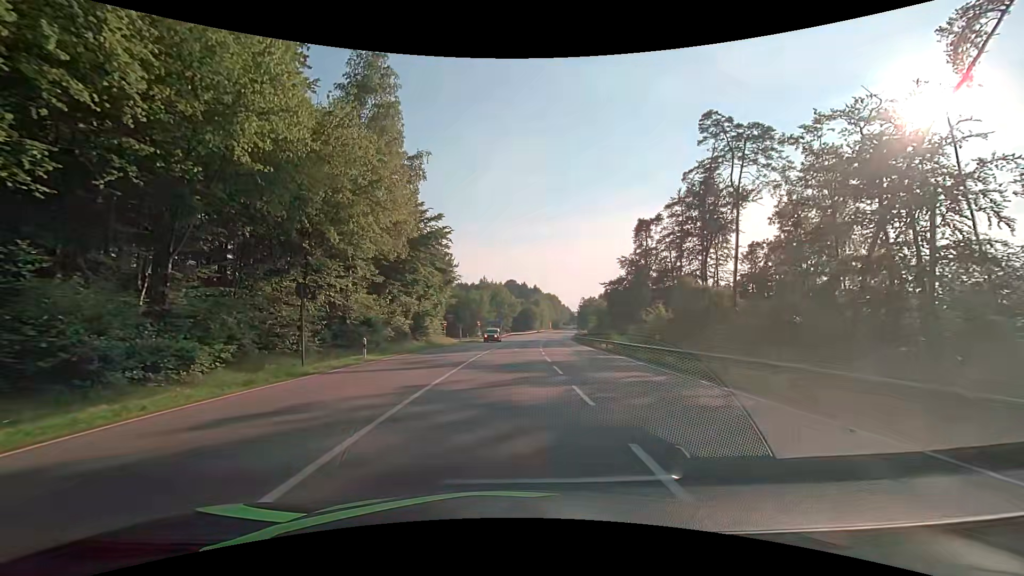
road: secondary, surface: asphalt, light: Day
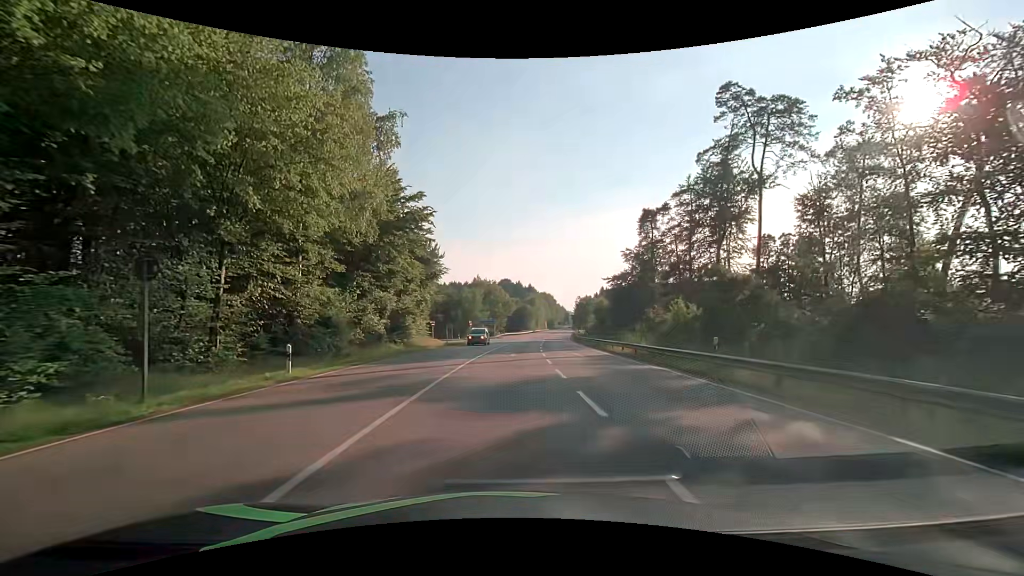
(0.0, +7.4) m; +1°
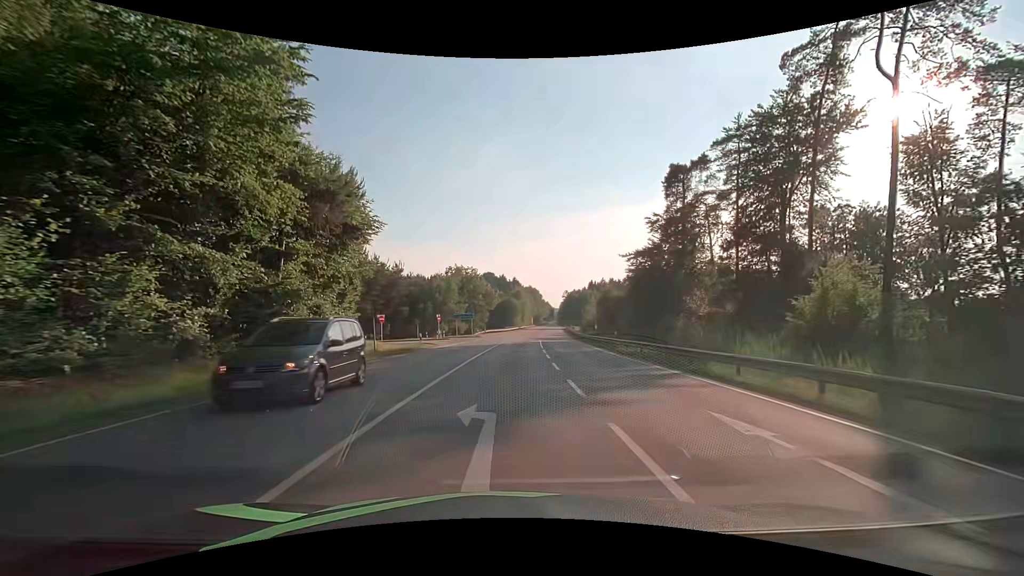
(+0.2, +22.0) m; +2°
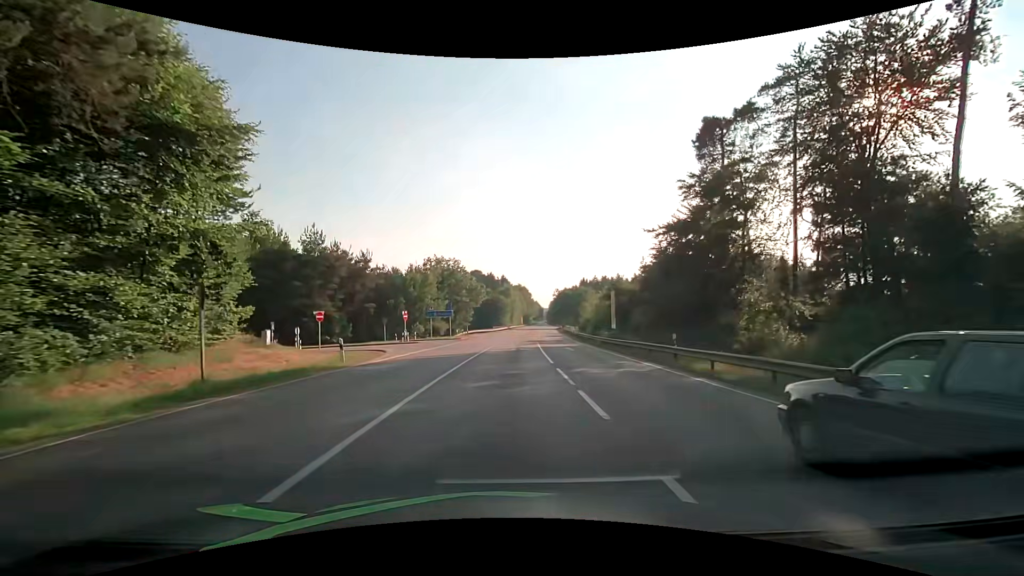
(+0.1, +14.4) m; +1°
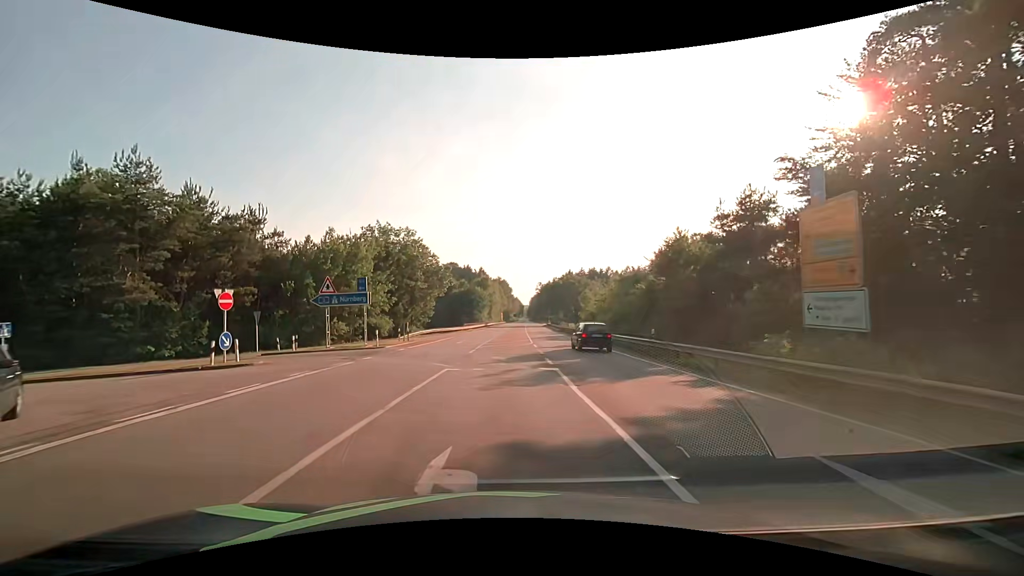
(+0.5, +28.1) m; +3°
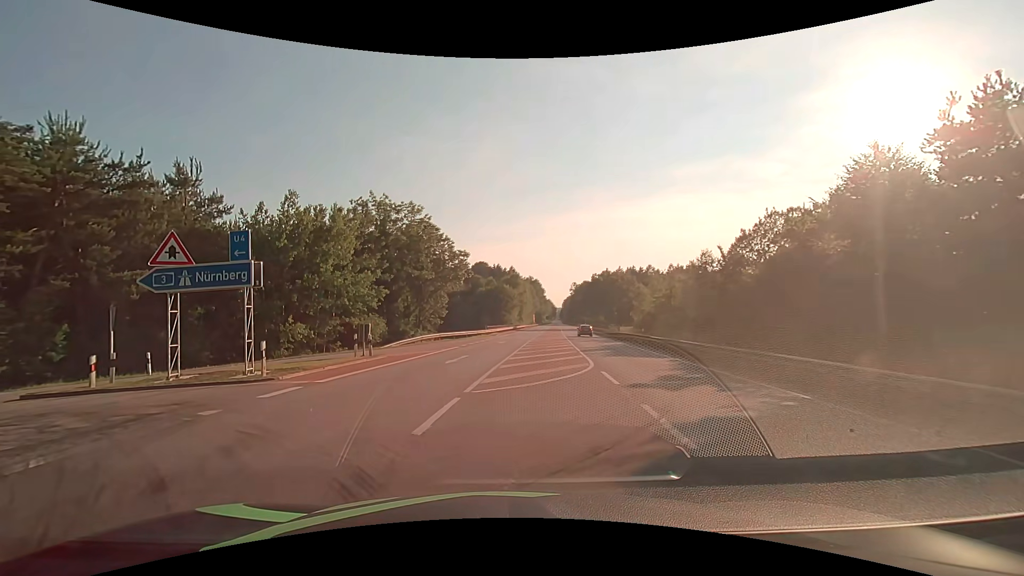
(-0.2, +16.2) m; -4°
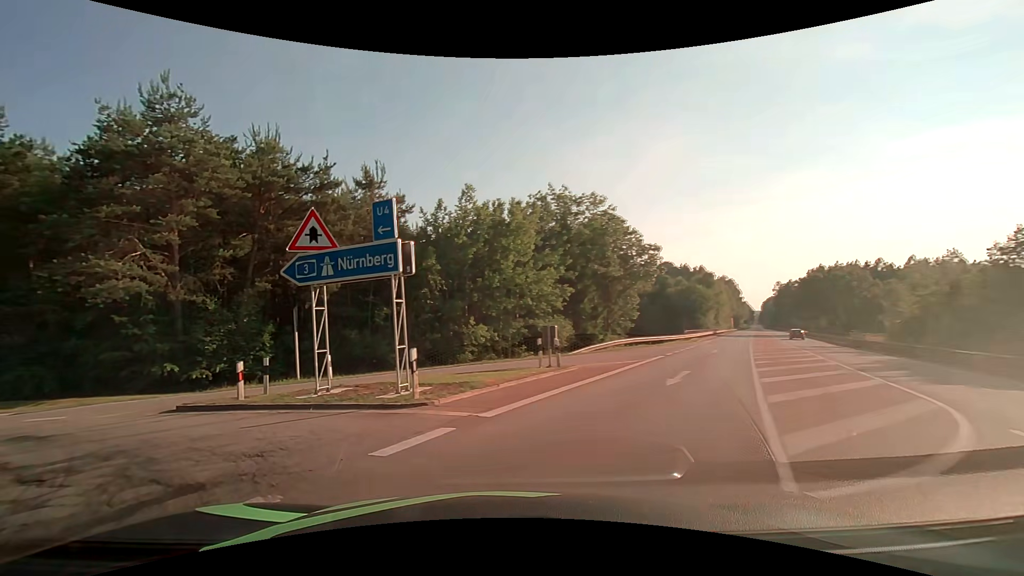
(-0.8, +5.6) m; -20°
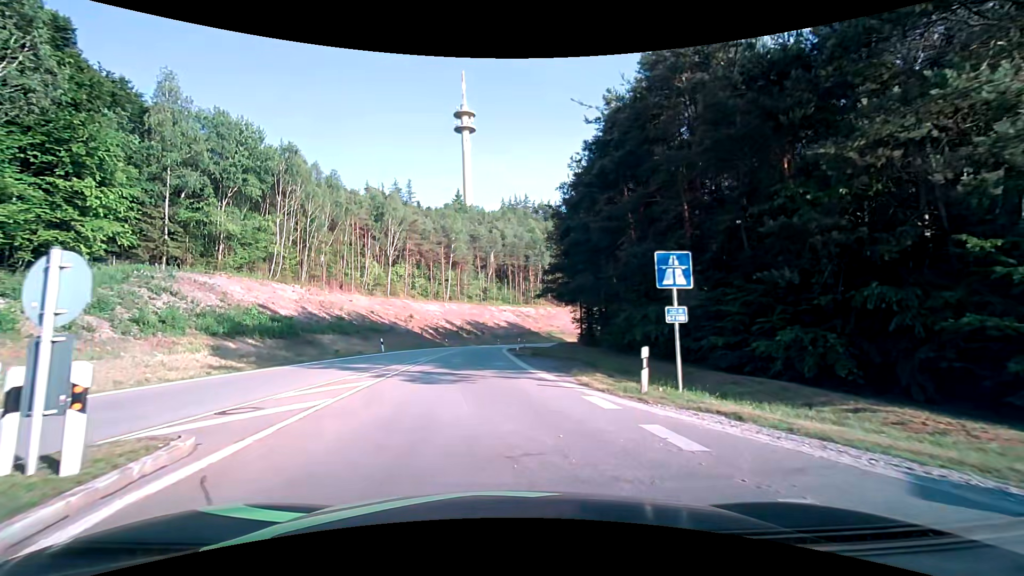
(-11.6, +12.4) m; -68°
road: motorway_link
(0, +10) (-1, +20) (-2, +30) (-2, +40) (-2, +50) (-1, +60) (0, +70) (+2, +80) (+5, +89) (+9, +98) m
